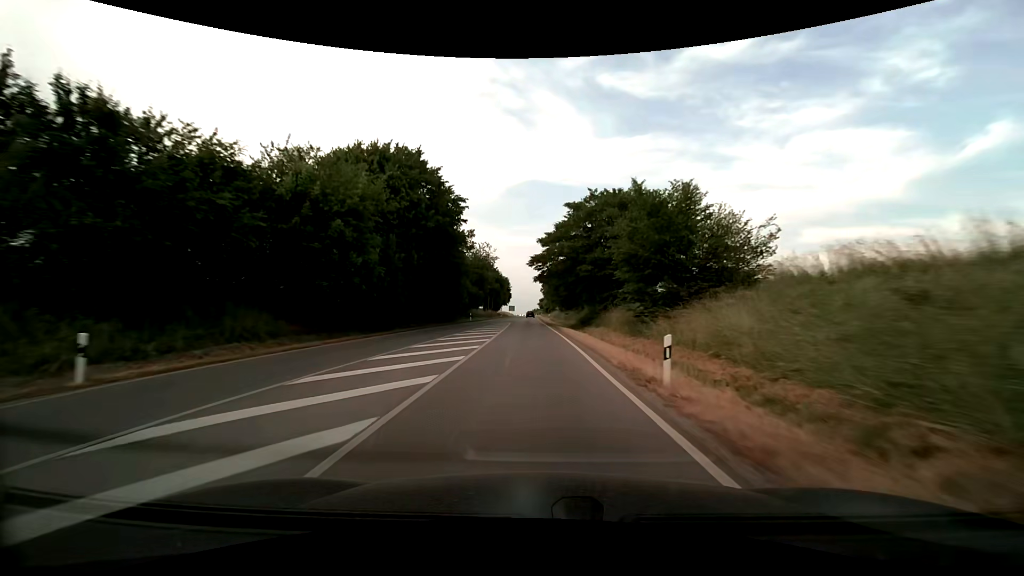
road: secondary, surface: asphalt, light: Day
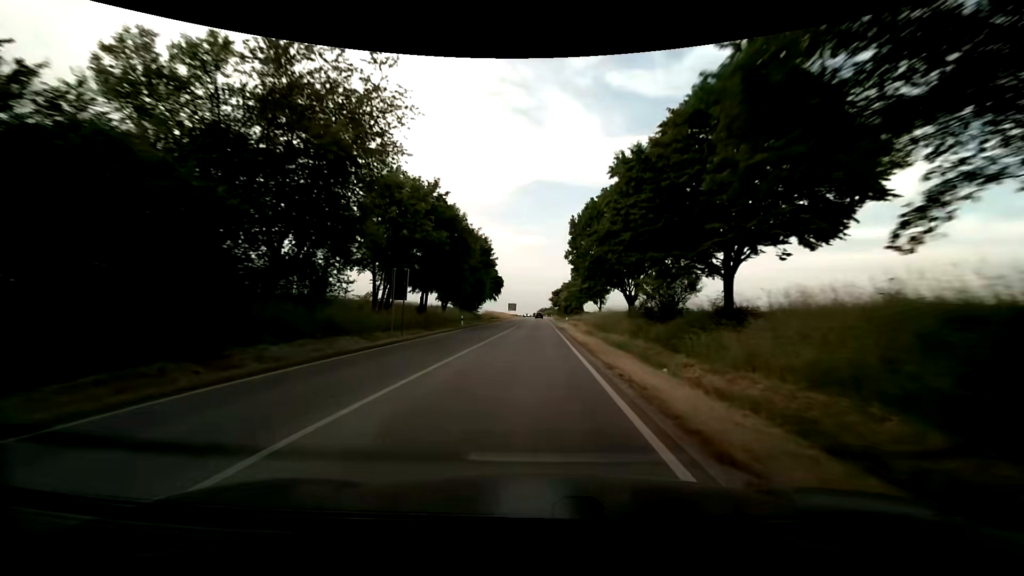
(-0.8, +67.1) m; -1°
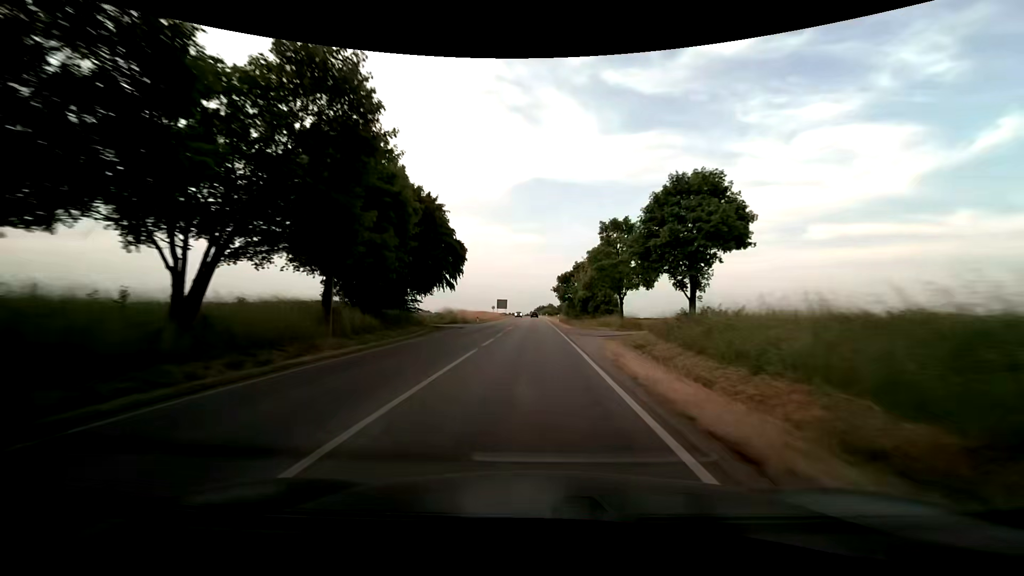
(+0.3, +40.7) m; 0°
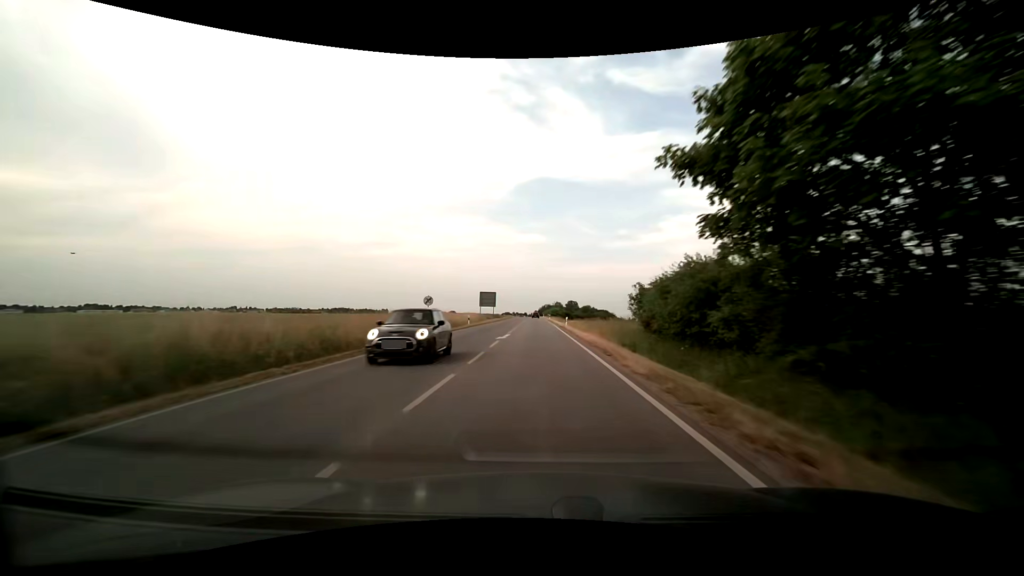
(-0.2, +55.0) m; -1°
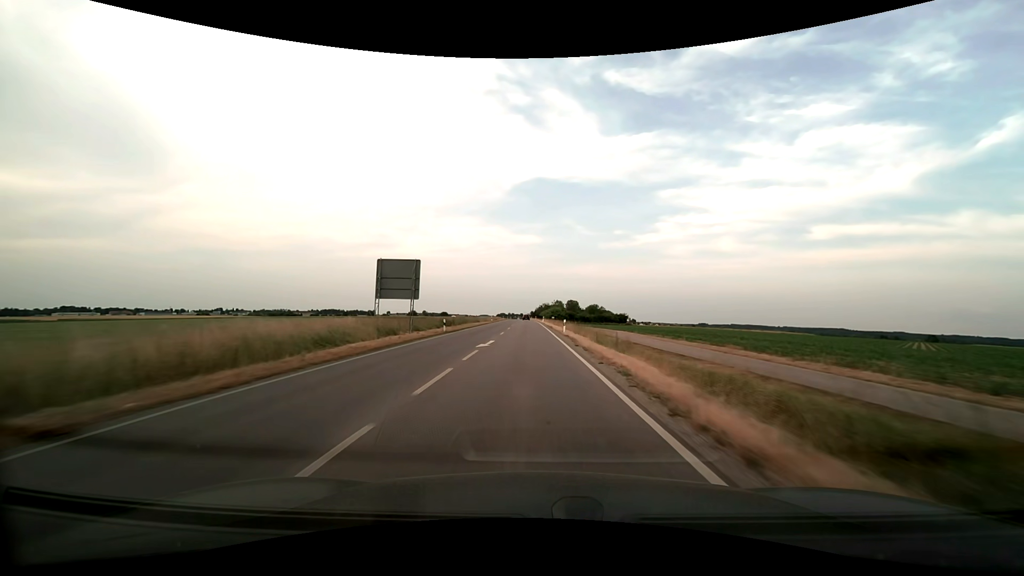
(+0.3, +59.3) m; +1°
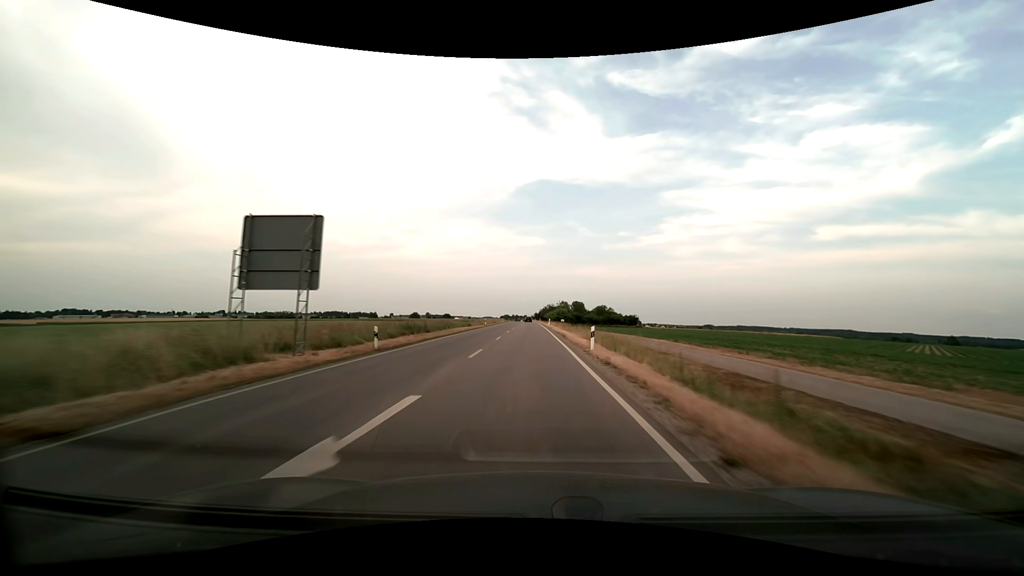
(-0.1, +16.5) m; 0°
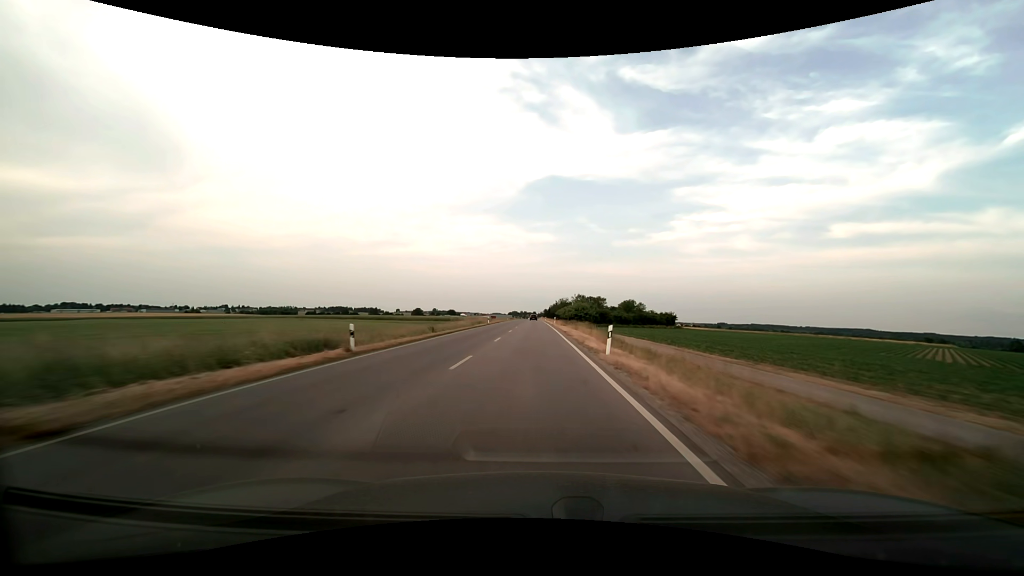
(-0.5, +52.9) m; -1°
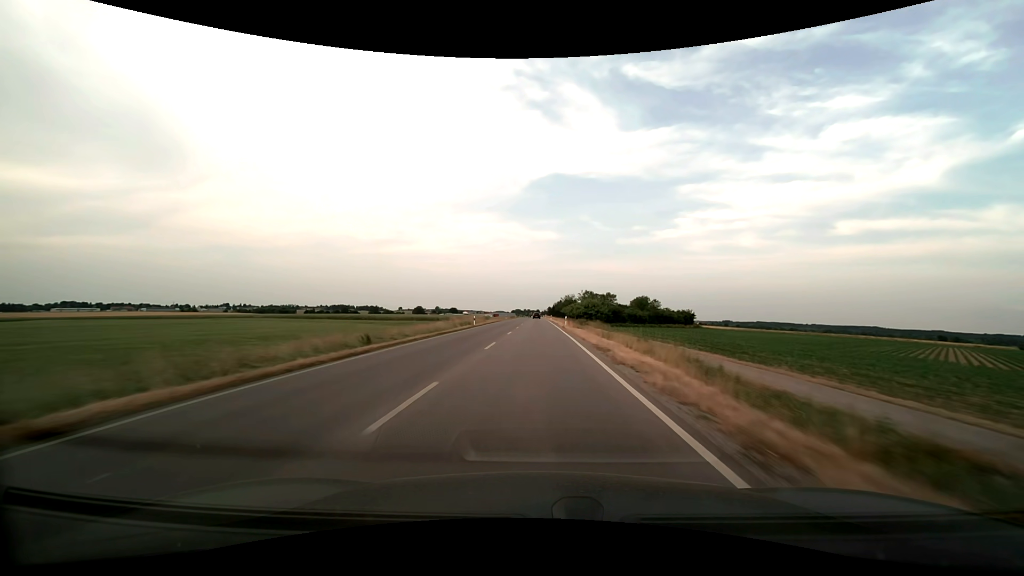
(-0.1, +18.3) m; 0°
(0, +10) (0, +20) (0, +30) (0, +40) (0, +50) (0, +60) (0, +70) (0, +80) (0, +90) (0, +100) m
